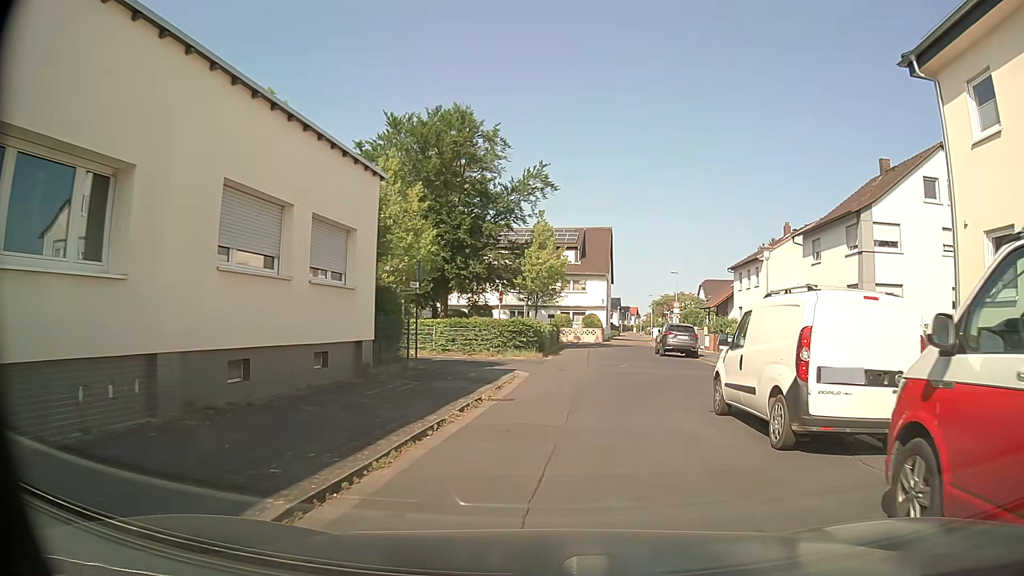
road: residential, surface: asphalt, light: Day
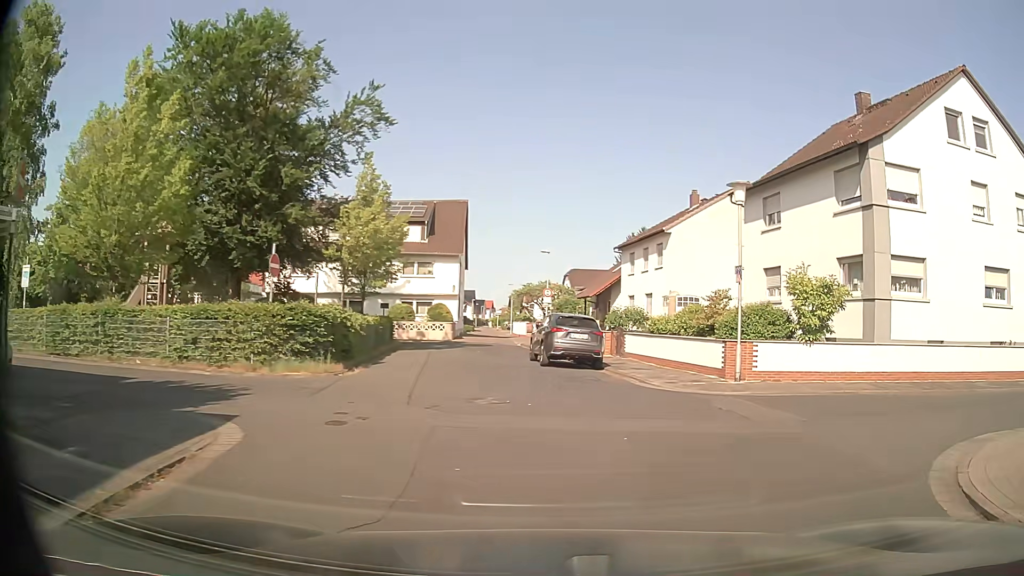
(+1.0, +12.1) m; +12°
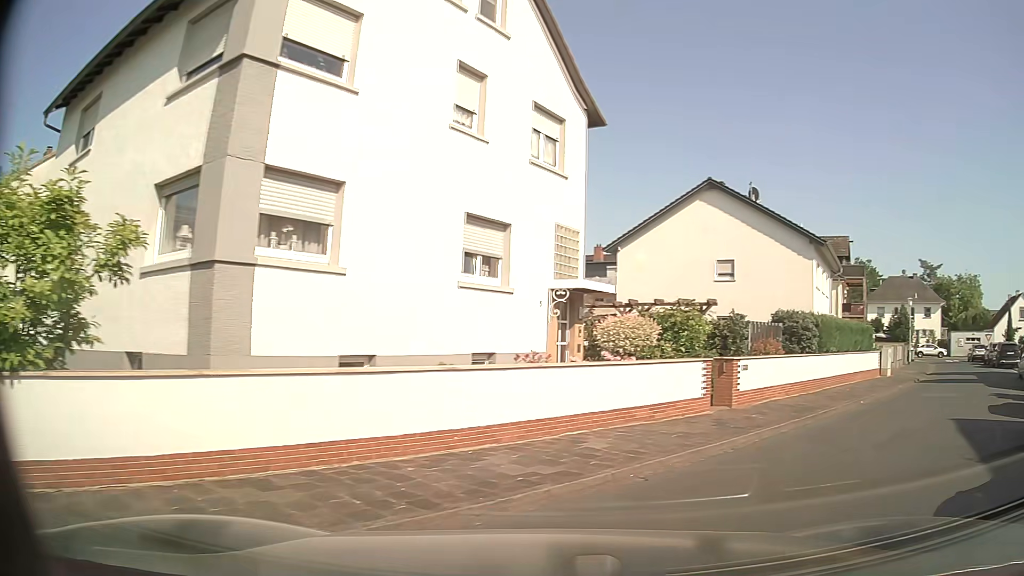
(+4.8, +10.2) m; +53°
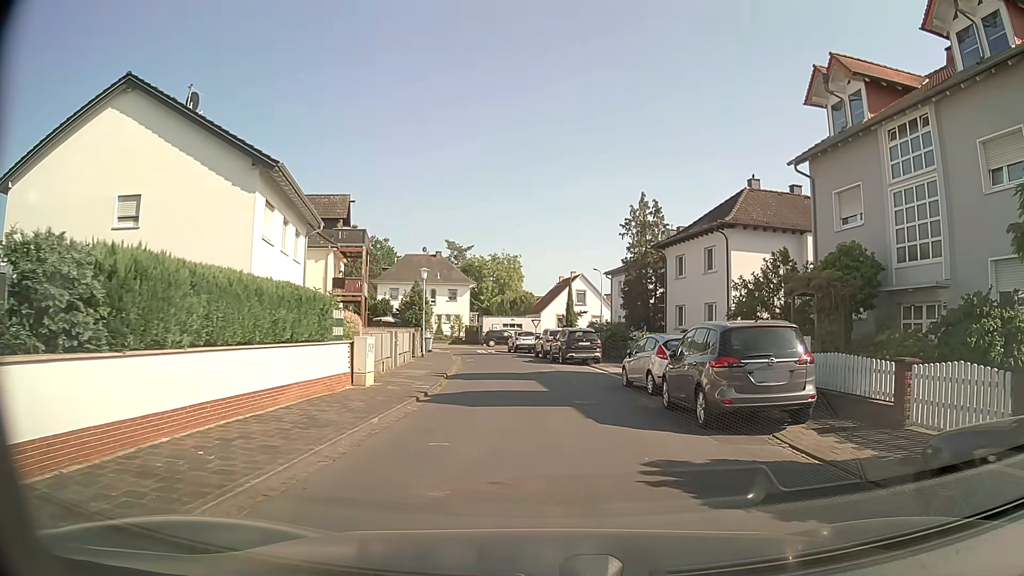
(+6.3, +11.9) m; +40°
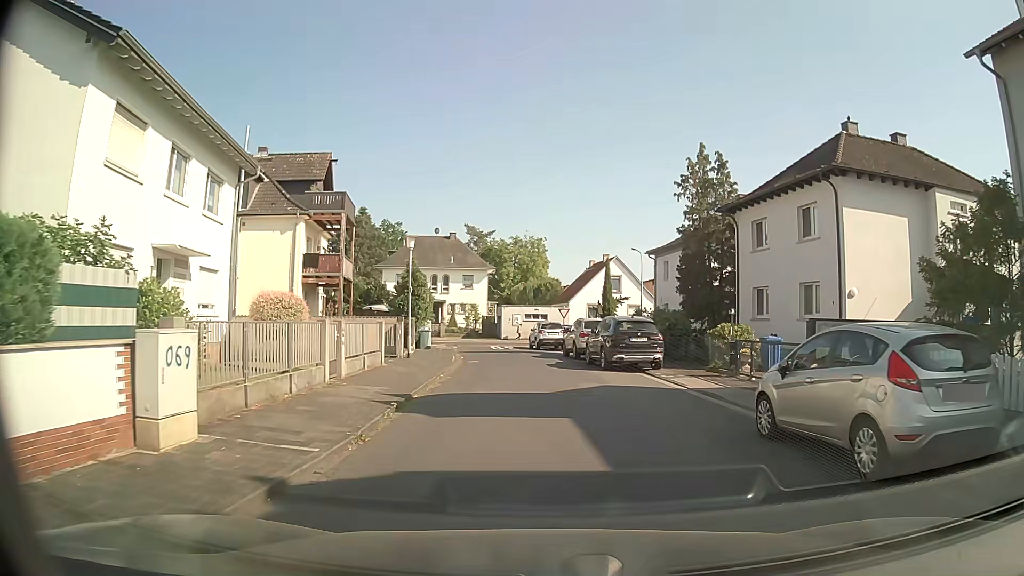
(-0.2, +10.3) m; -2°
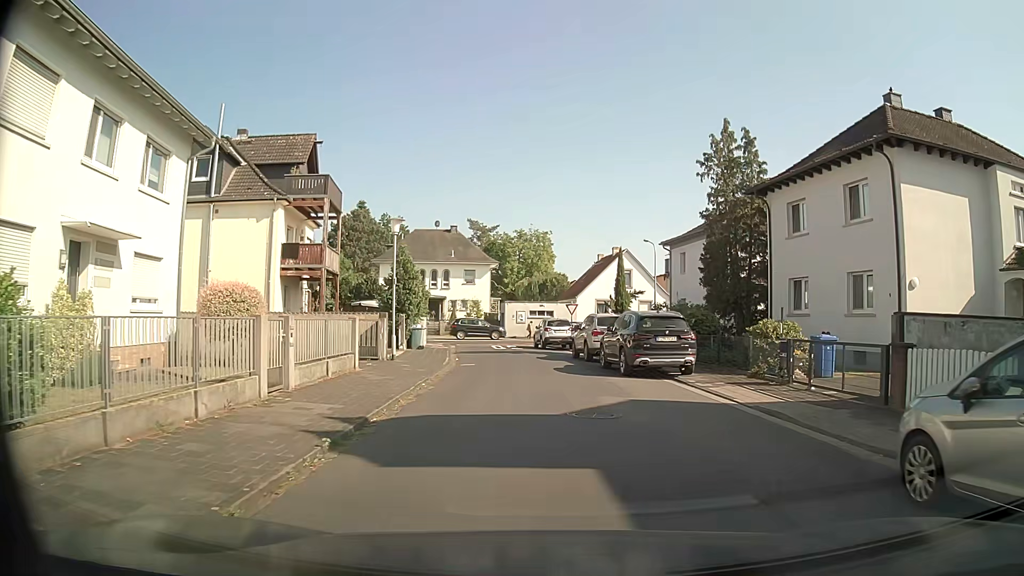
(0.0, +3.8) m; -1°
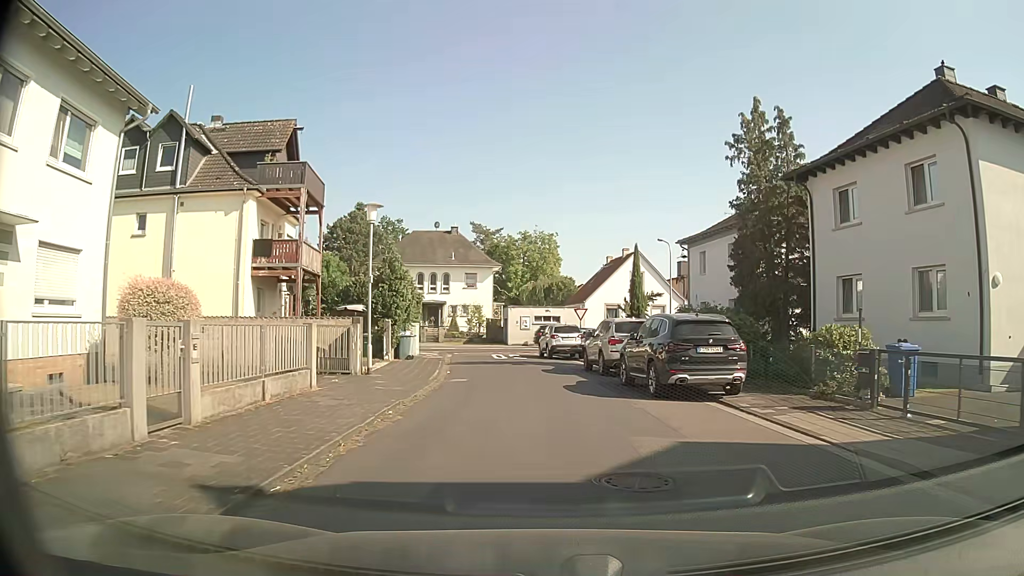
(0.0, +3.9) m; 0°
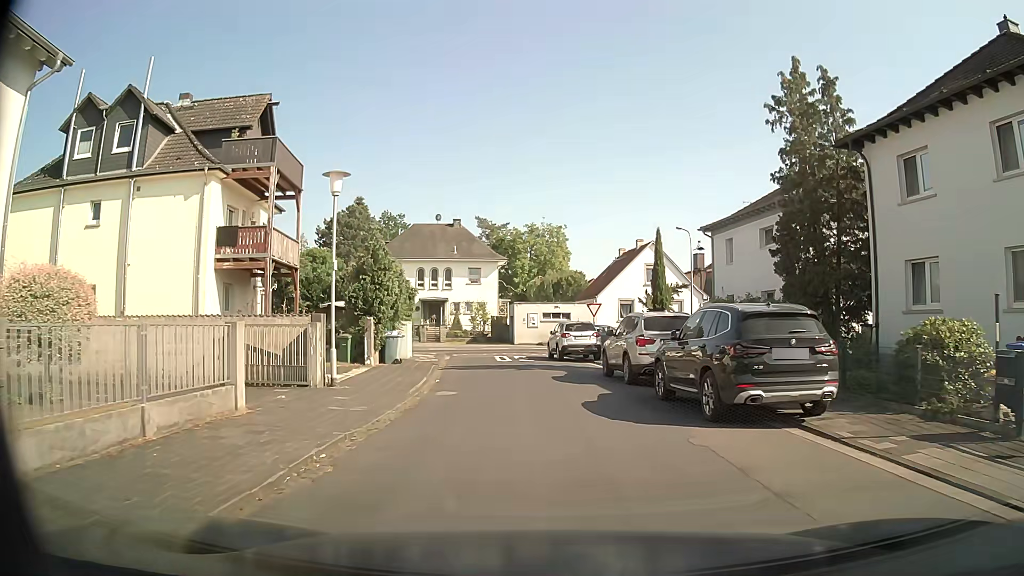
(0.0, +4.0) m; -1°
(0, +10) (-1, +20) (-2, +30) (-1, +40) (-8, +46) (-18, +46) (-28, +45) (-38, +44) (-48, +43) (-58, +41) m
